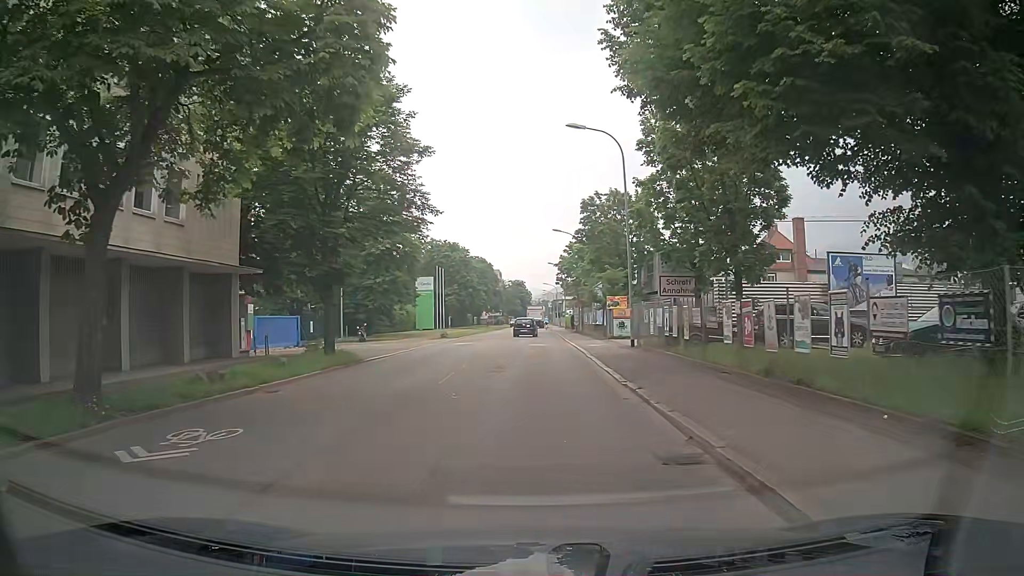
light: Day
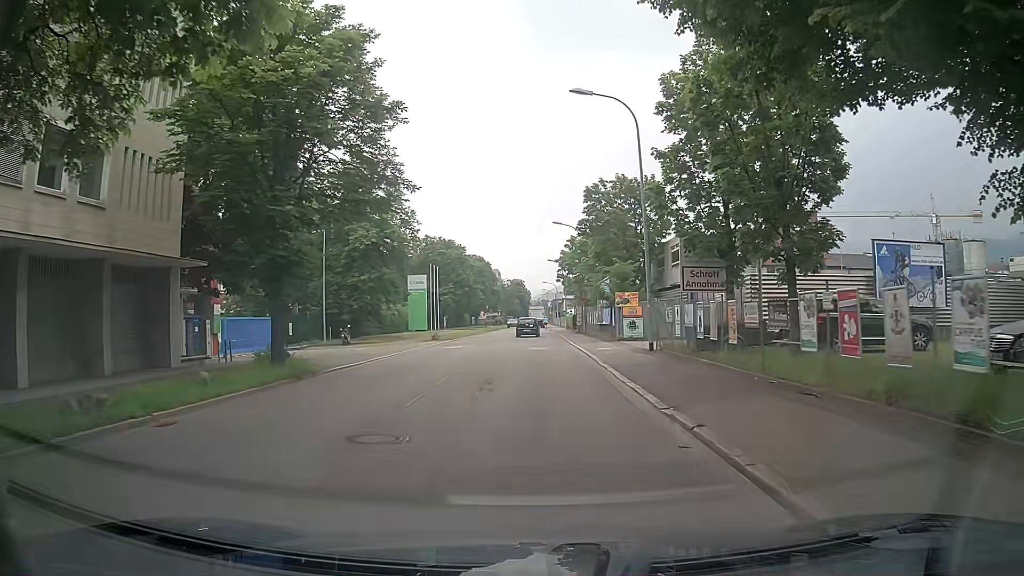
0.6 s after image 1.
(0.0, +4.5) m; 0°
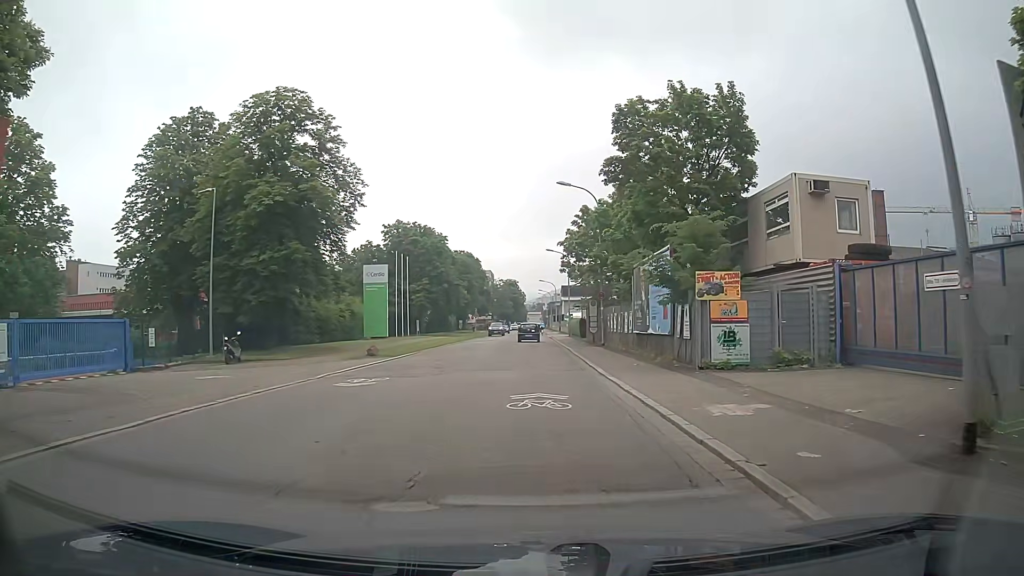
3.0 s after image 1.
(+0.3, +18.0) m; +1°
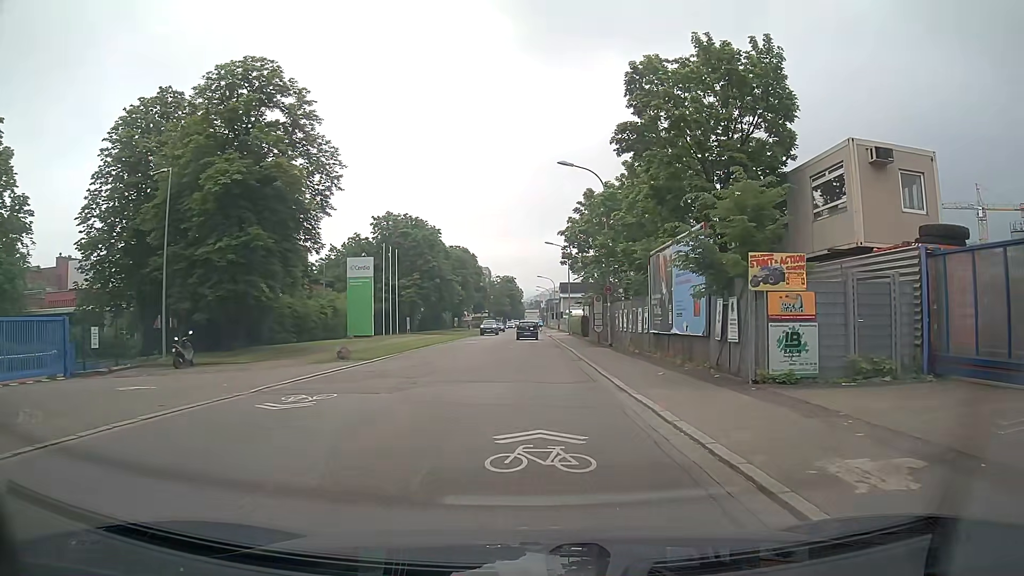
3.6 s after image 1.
(0.0, +4.5) m; 0°
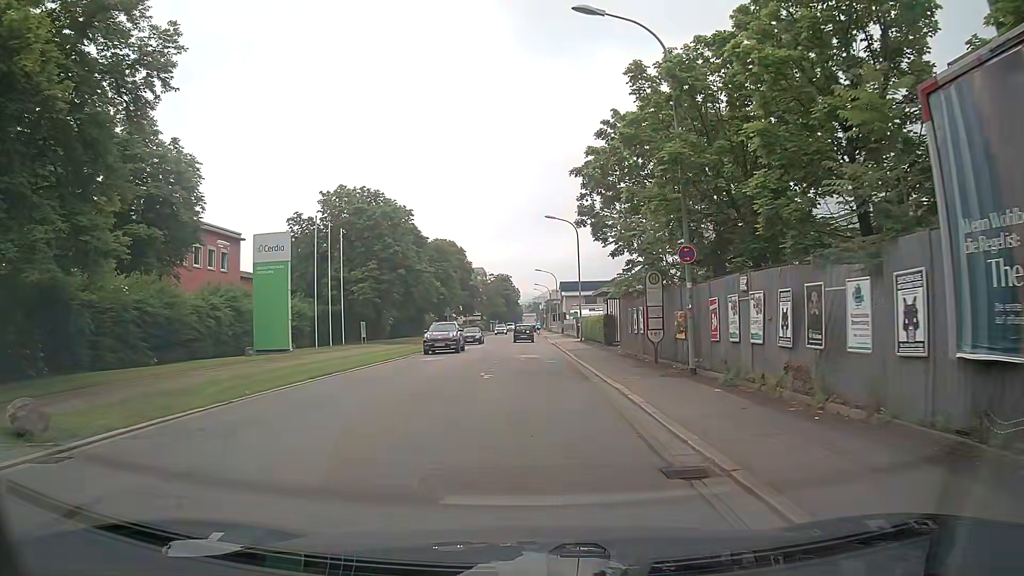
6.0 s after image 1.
(0.0, +17.9) m; 0°
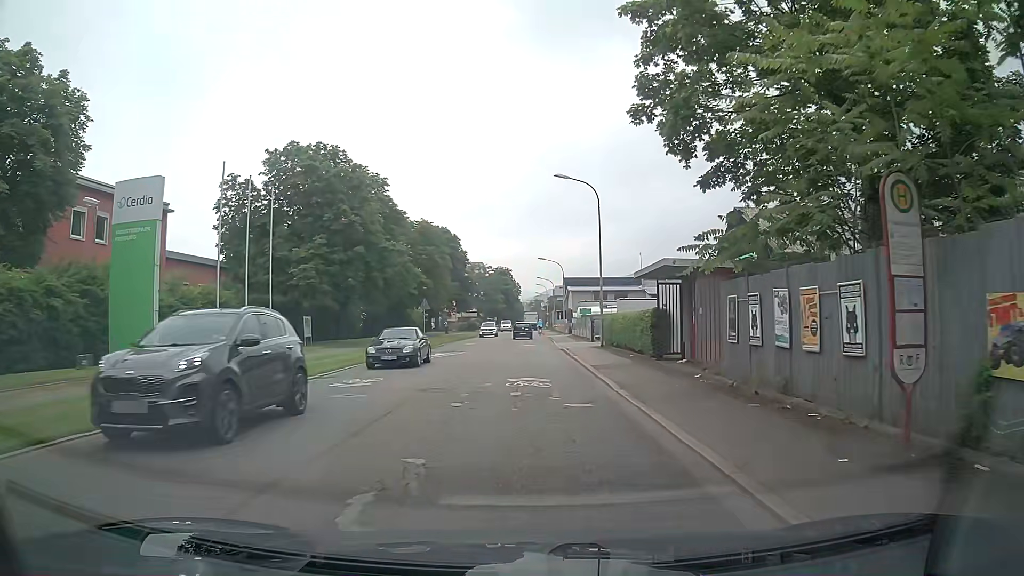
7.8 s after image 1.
(-0.1, +13.5) m; 0°
